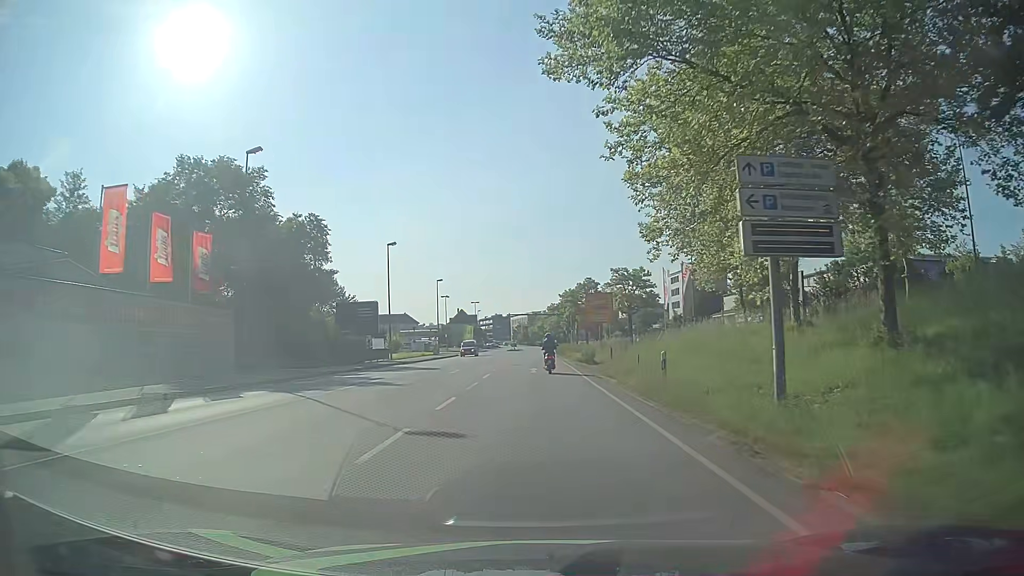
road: primary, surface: asphalt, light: Day
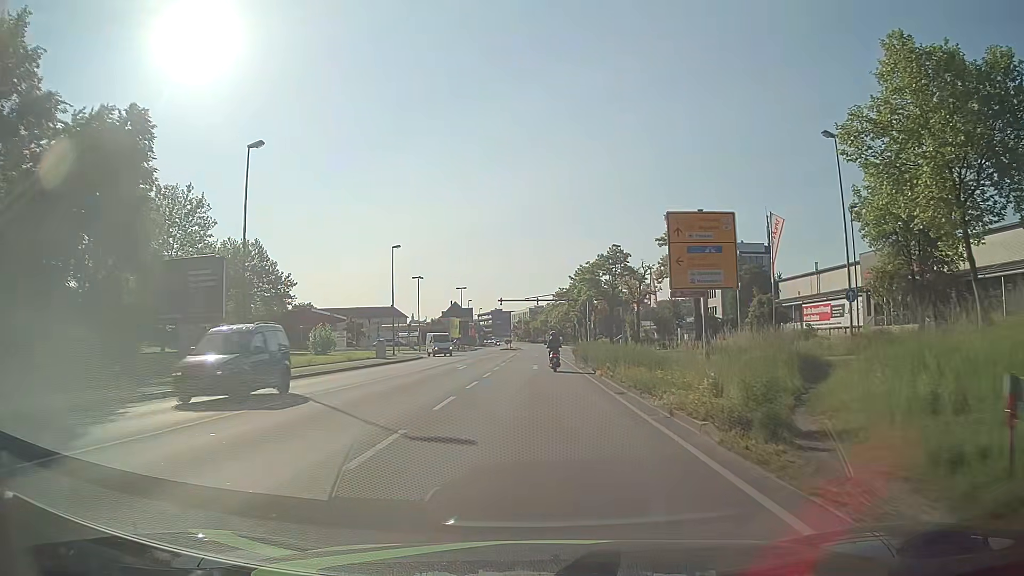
(+0.1, +30.5) m; 0°
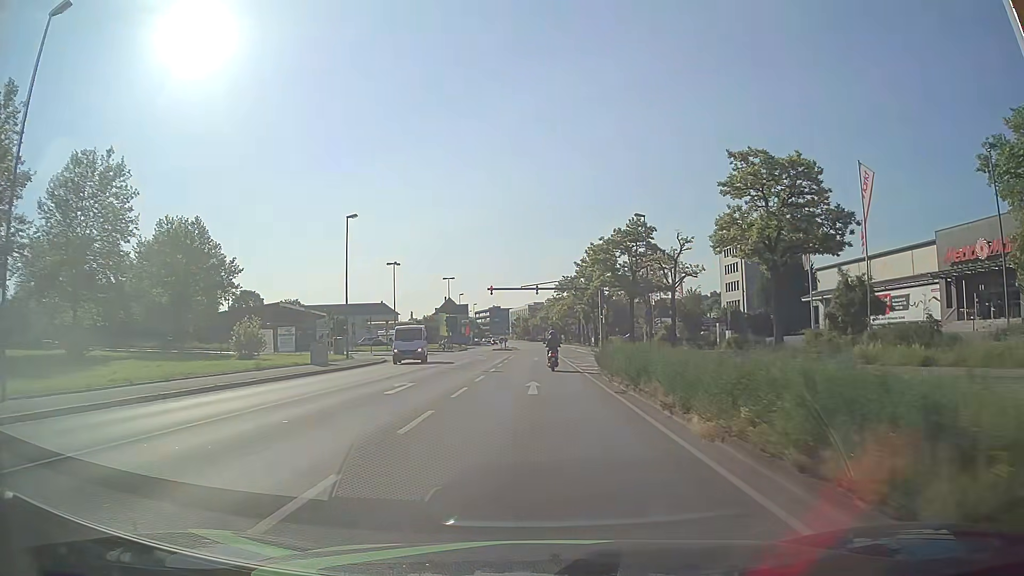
(0.0, +15.3) m; 0°
